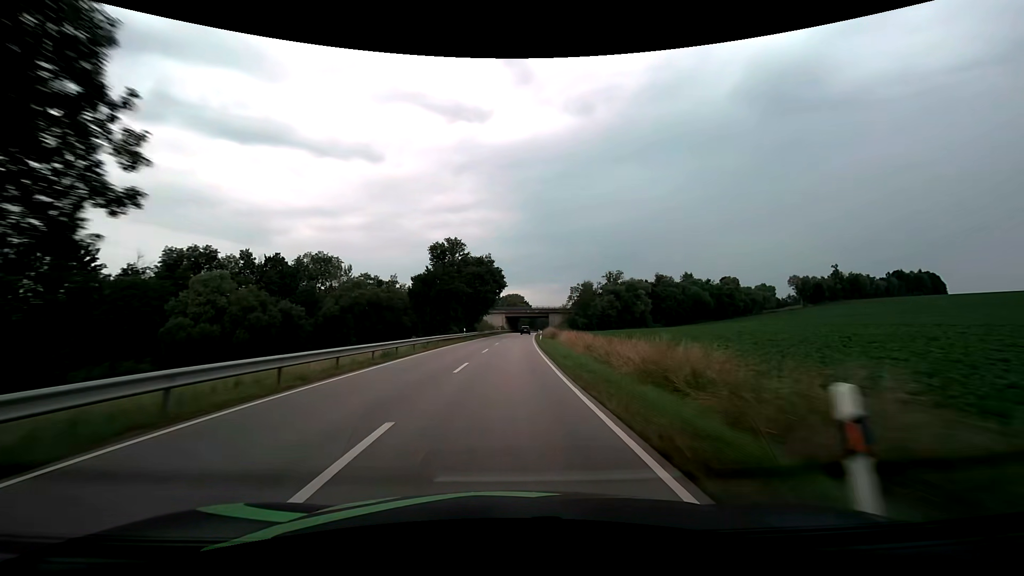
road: secondary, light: Day
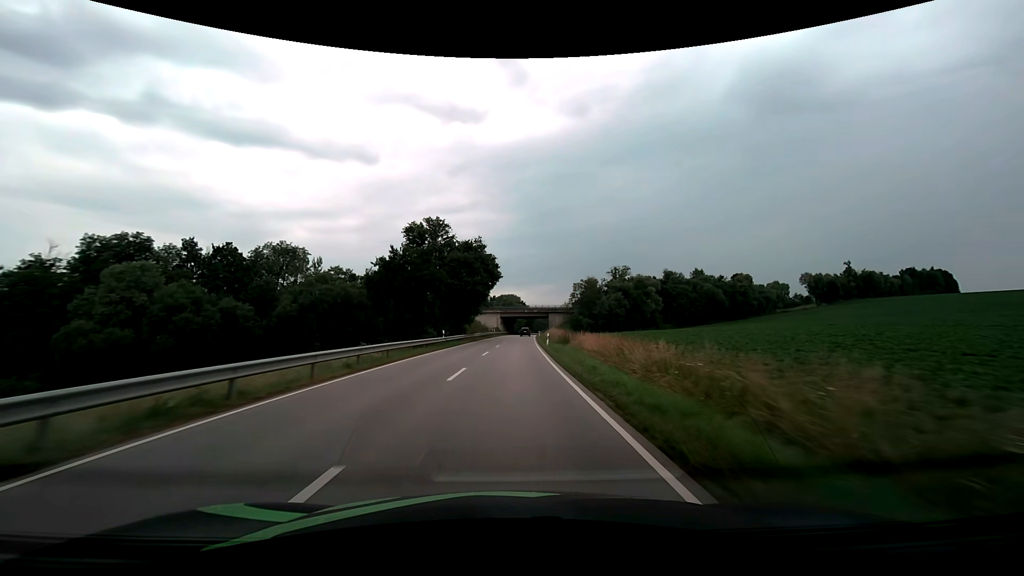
(0.0, +14.2) m; 0°
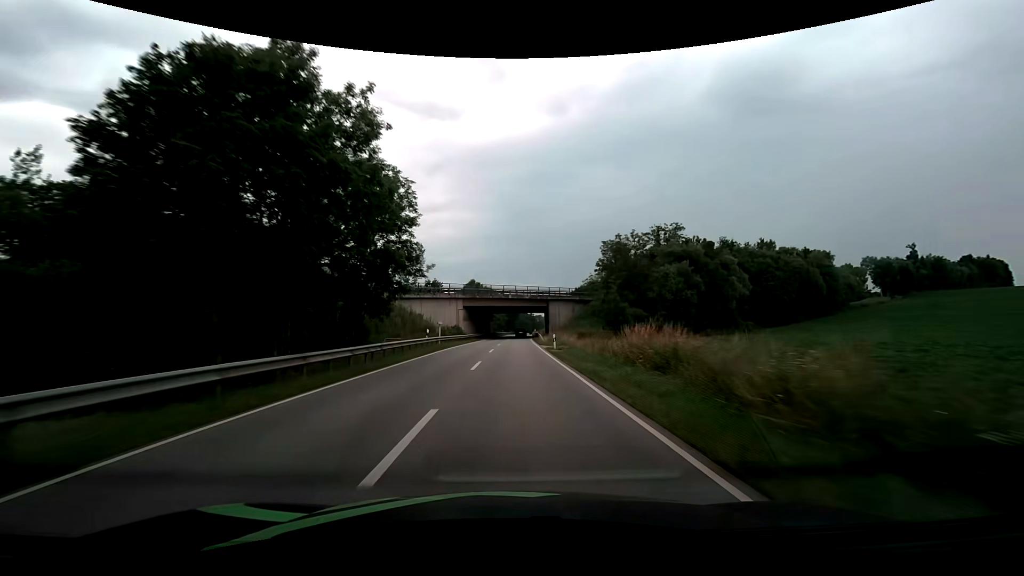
(+1.2, +56.7) m; +3°
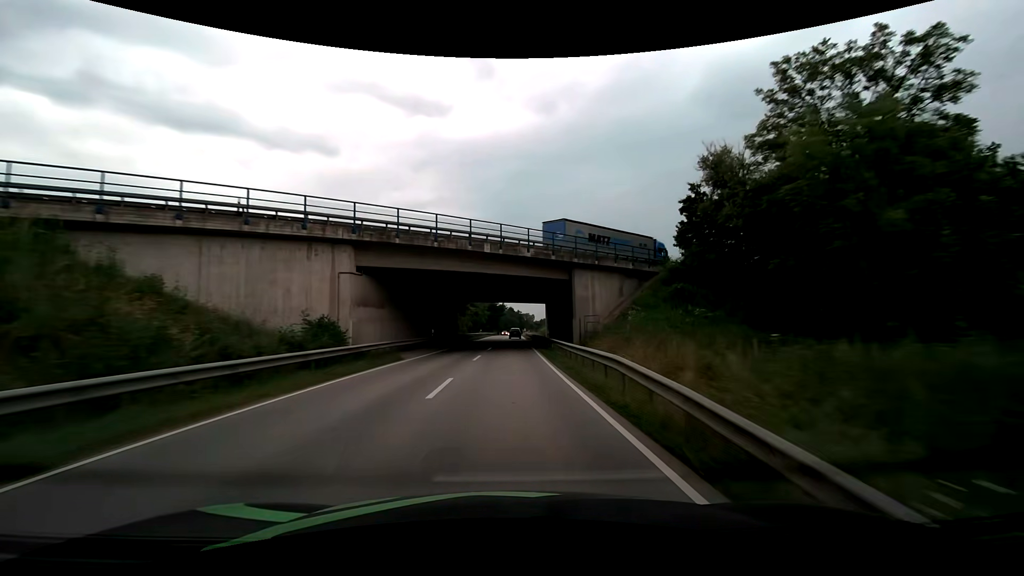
(+0.6, +42.4) m; +2°
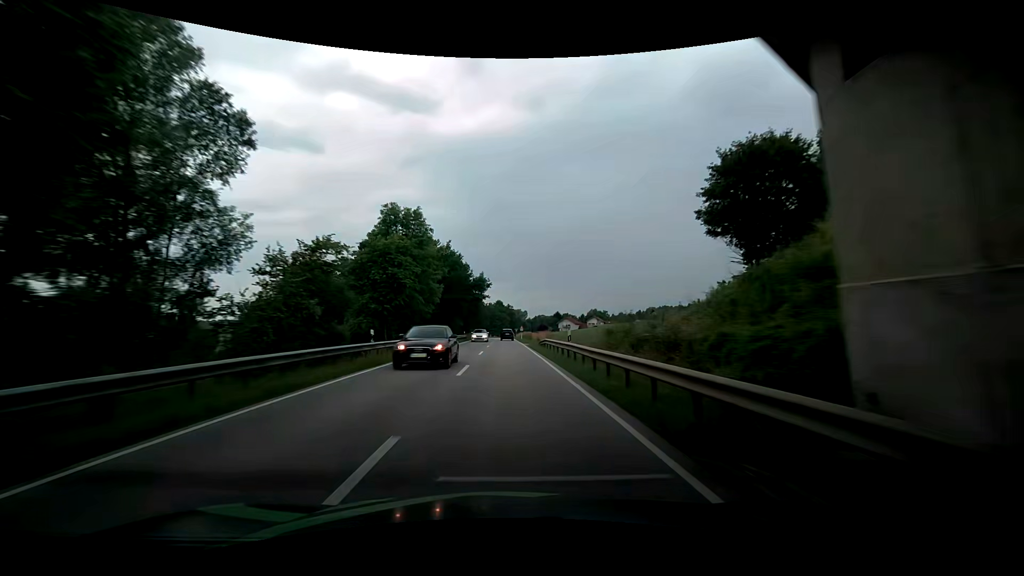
(+2.0, +67.4) m; +3°
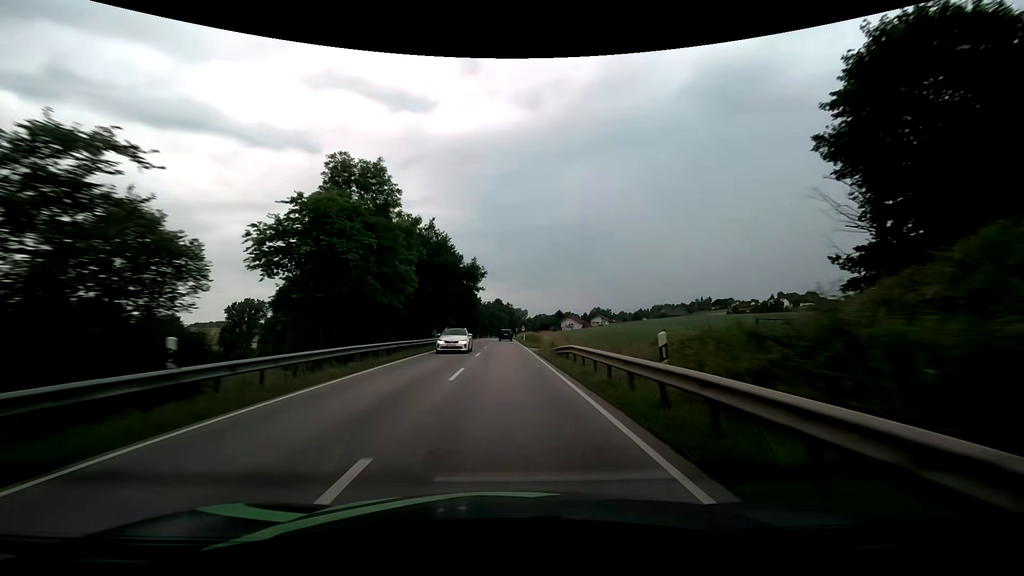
(-0.2, +13.0) m; -1°
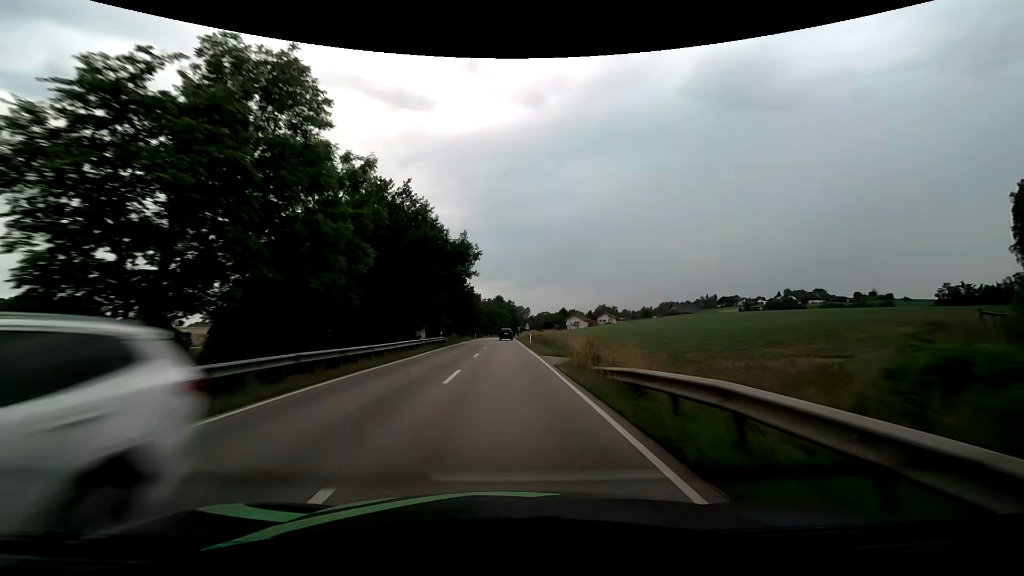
(0.0, +12.9) m; 0°
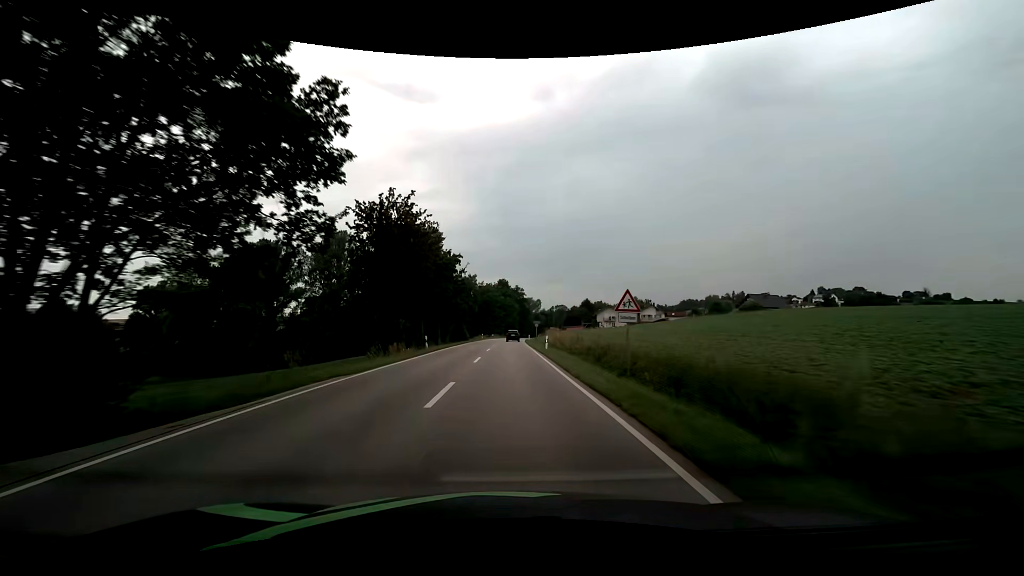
(-0.7, +63.8) m; -1°
(0, +10) (0, +20) (0, +30) (0, +40) (0, +50) (+1, +60) (+1, +70) (+1, +80) (+2, +90) (+2, +100) m
